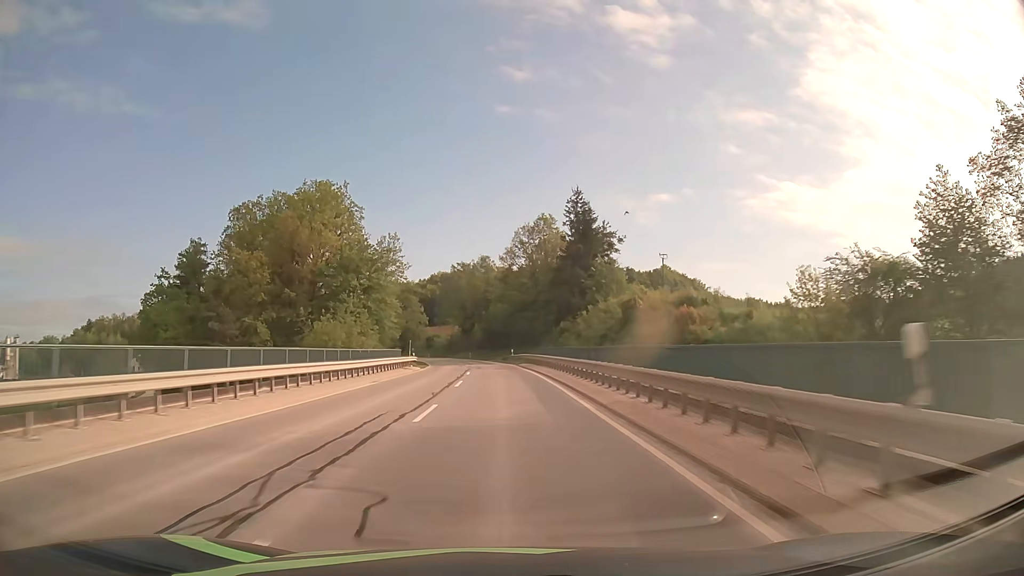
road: secondary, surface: asphalt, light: Day
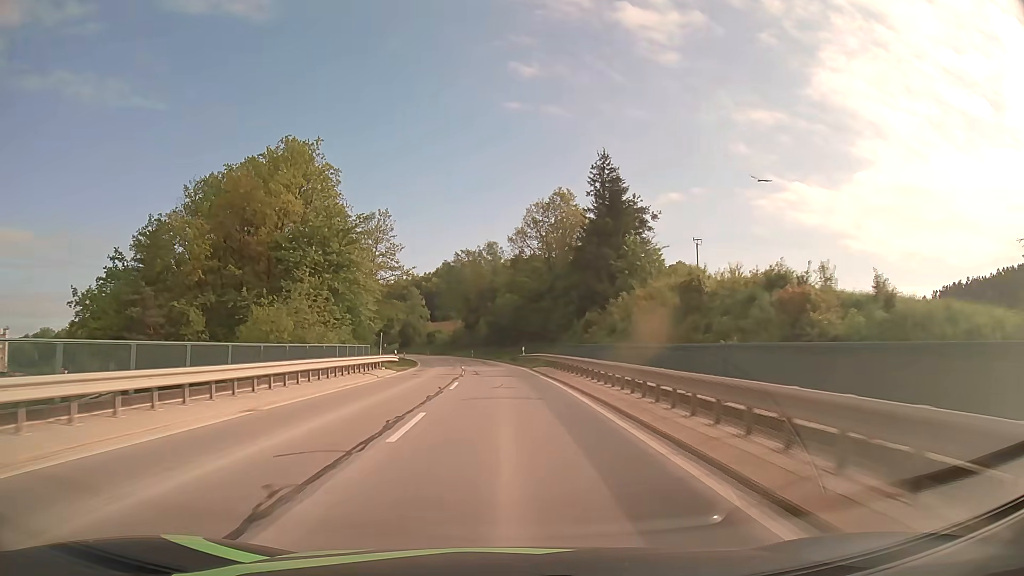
(-0.1, +15.1) m; -1°
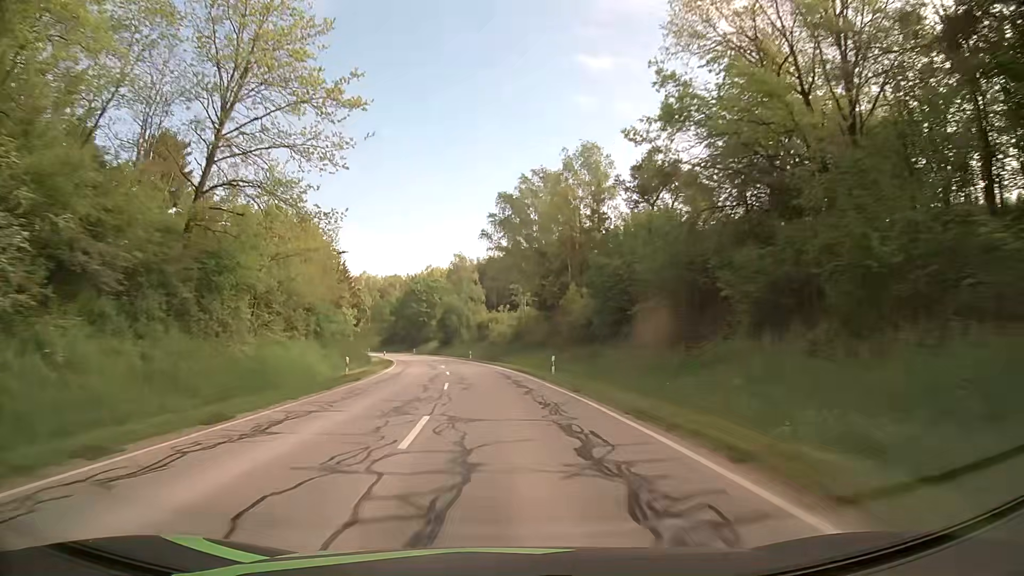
(-3.0, +60.7) m; -6°
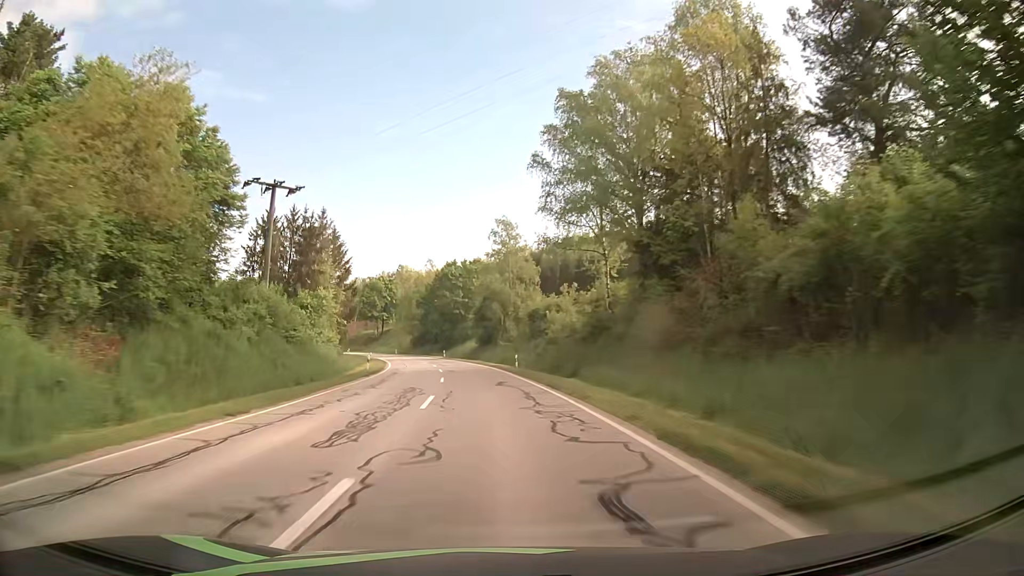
(-1.0, +30.6) m; -4°
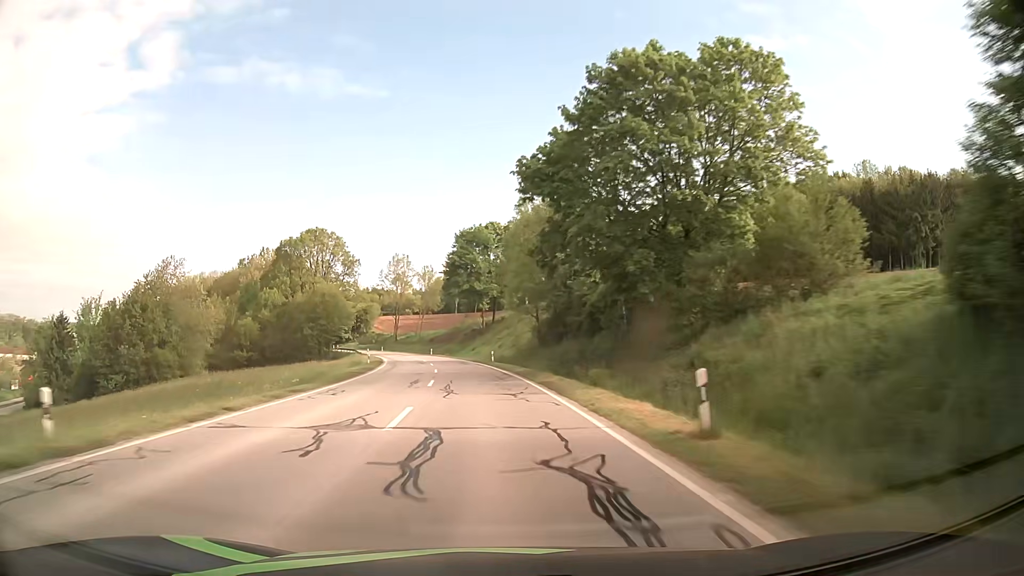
(-8.6, +76.7) m; -13°
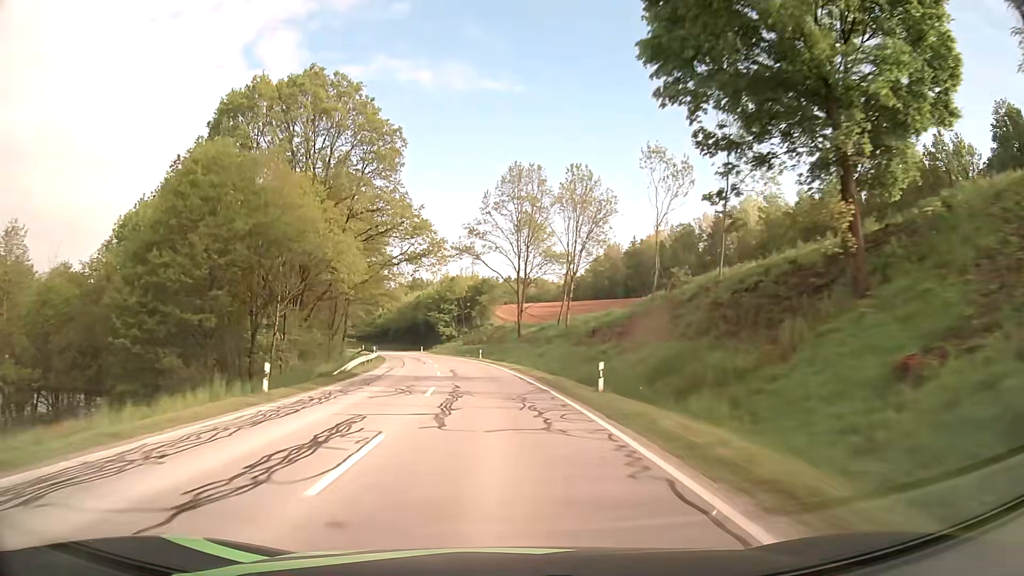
(-8.9, +77.4) m; -13°
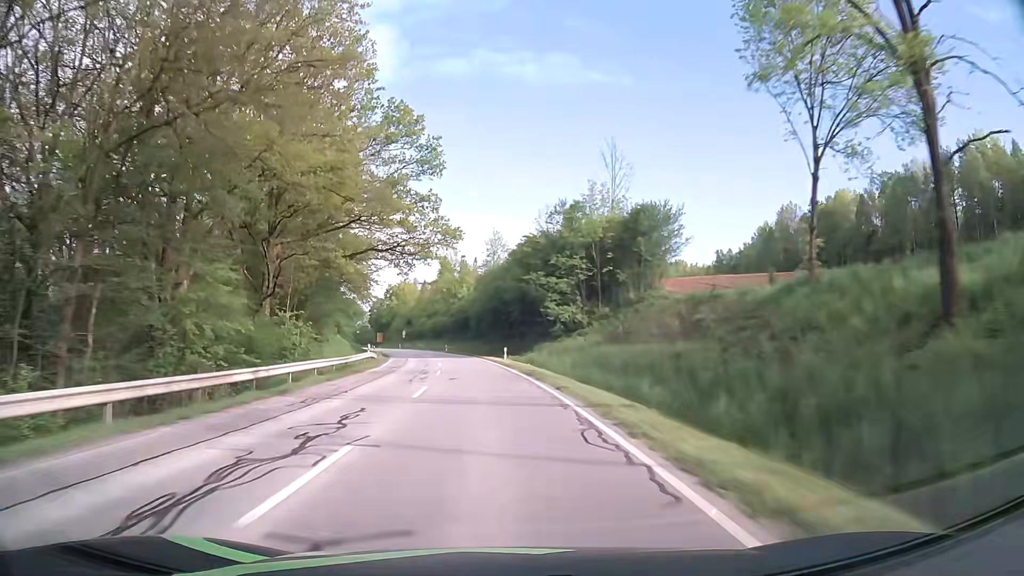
(-5.1, +61.5) m; -10°
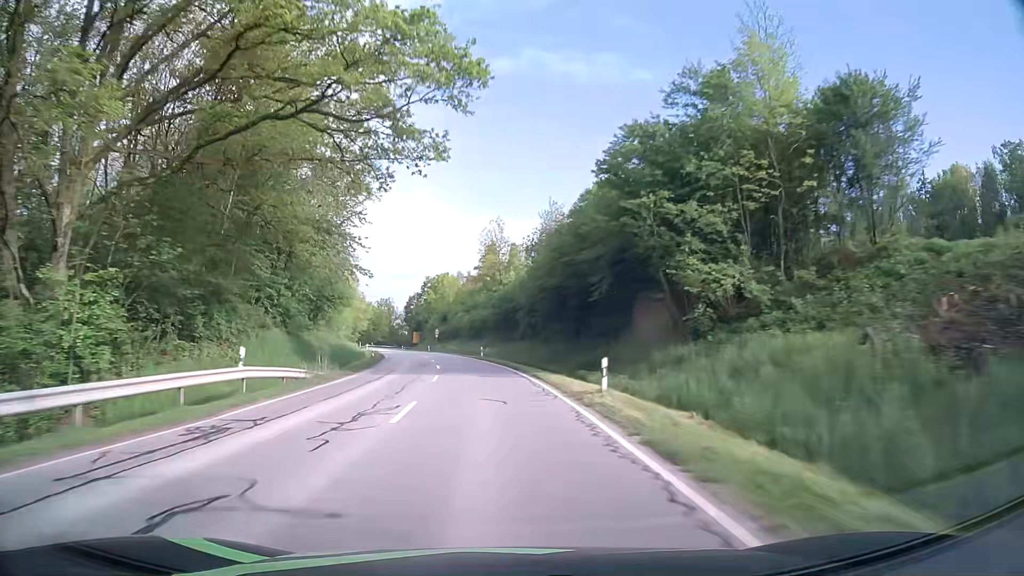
(-1.2, +29.4) m; -4°
(0, +10) (-1, +20) (-1, +30) (-2, +40) (-3, +50) (-5, +60) (-6, +70) (-9, +79) (-11, +89) (-13, +99) m
